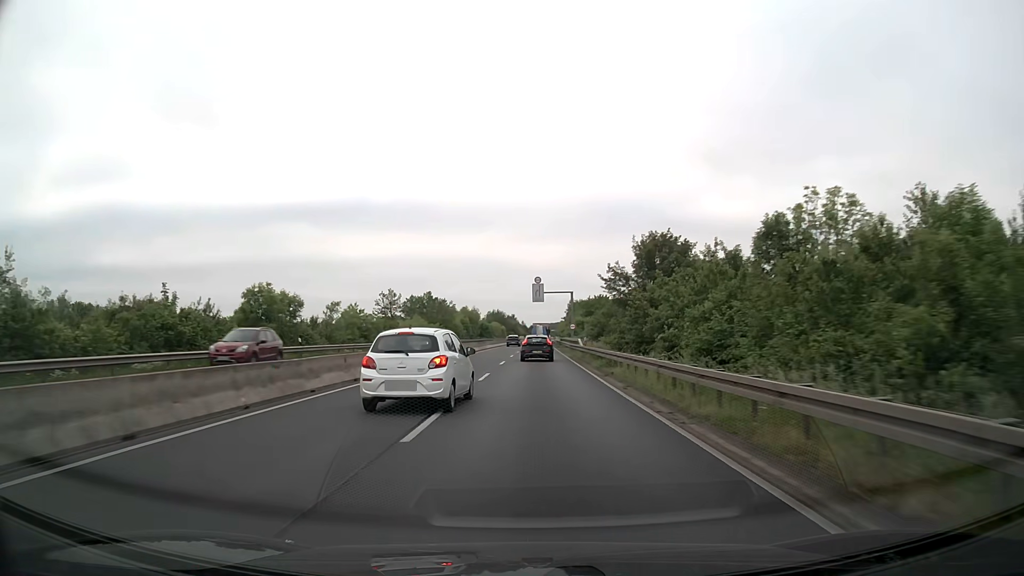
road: trunk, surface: asphalt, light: Day
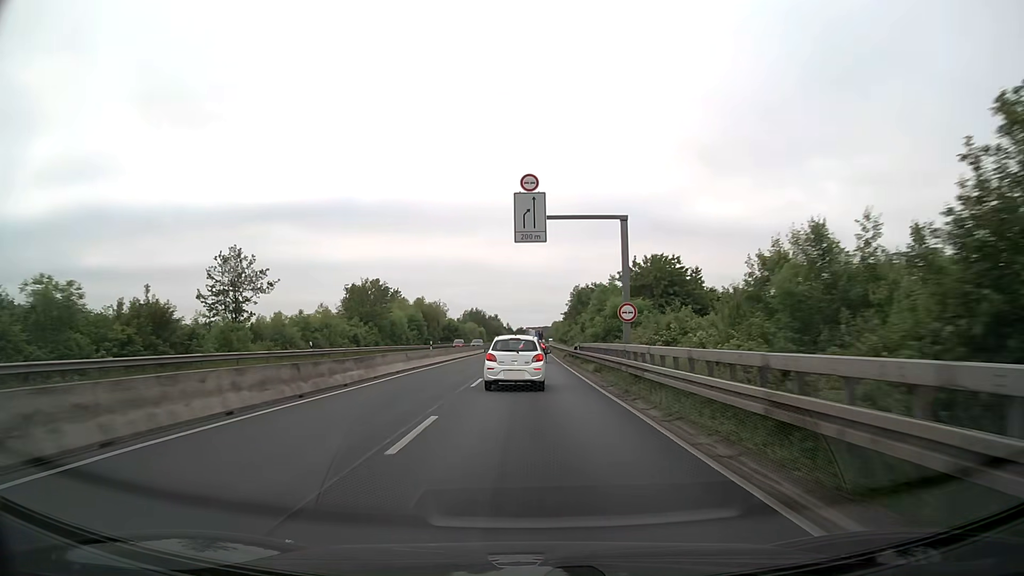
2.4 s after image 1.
(+0.6, +48.7) m; +1°
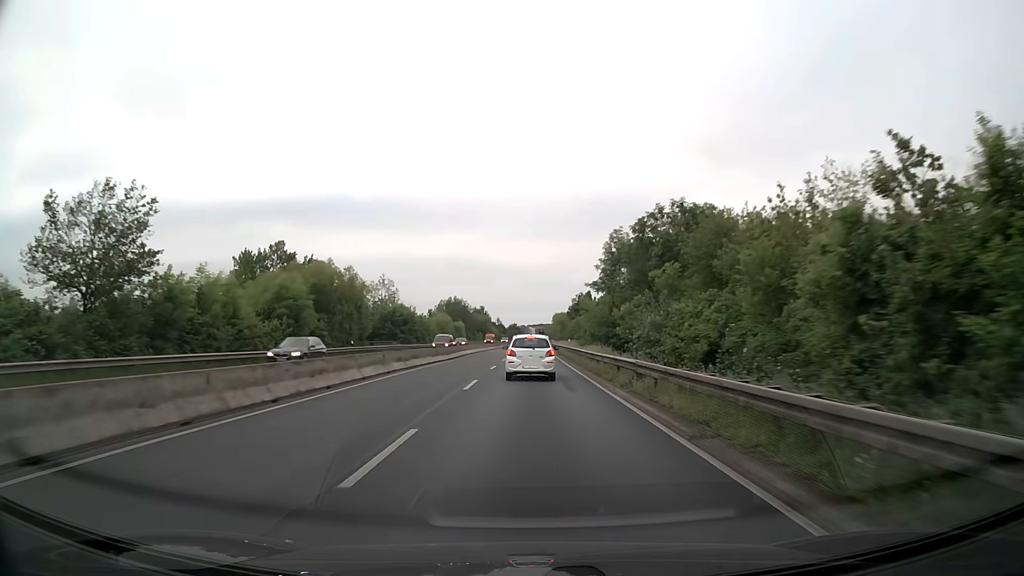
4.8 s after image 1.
(0.0, +50.1) m; 0°
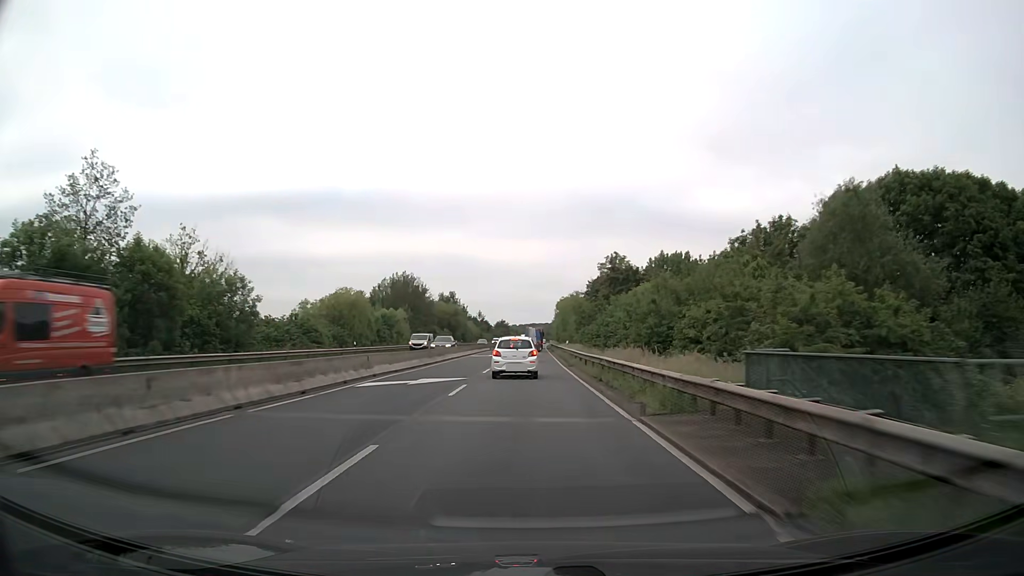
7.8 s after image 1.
(+0.7, +61.6) m; +1°
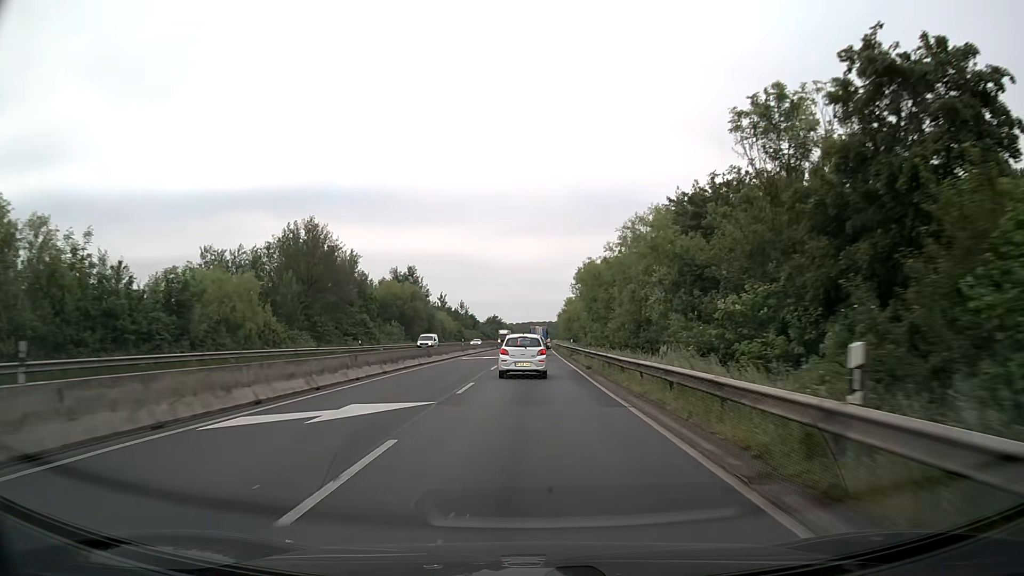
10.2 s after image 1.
(0.0, +47.6) m; 0°
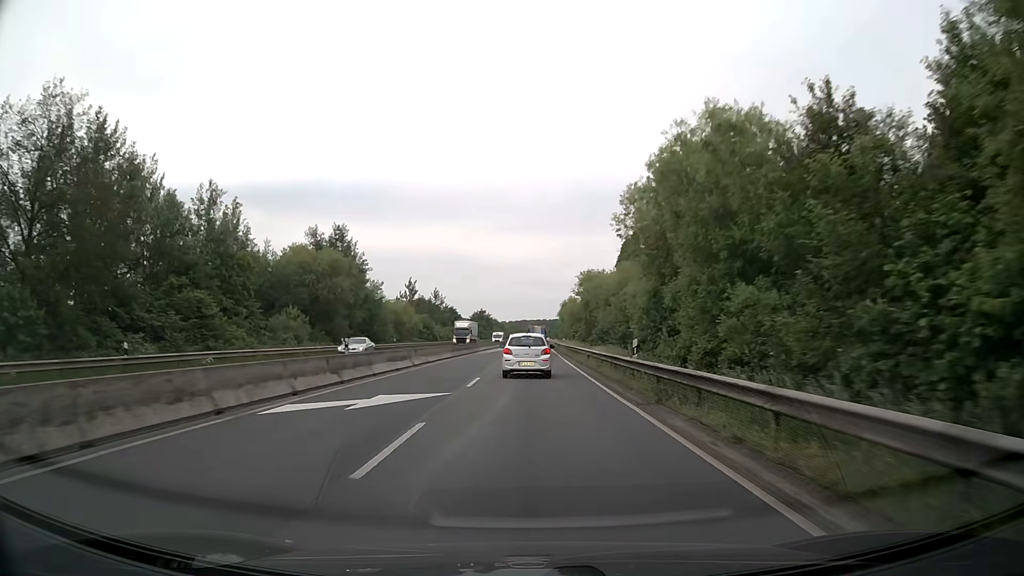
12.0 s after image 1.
(+0.1, +34.0) m; 0°
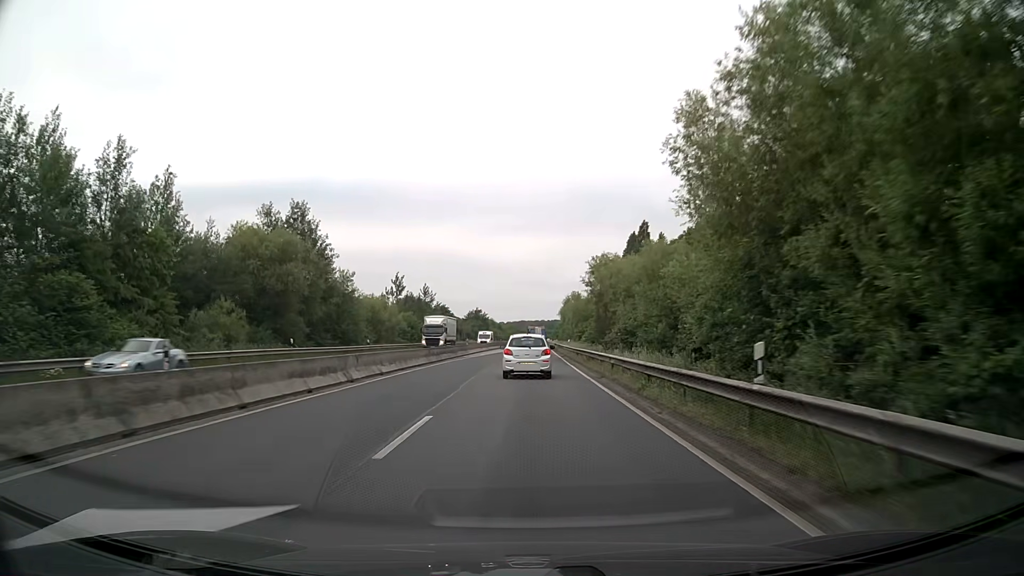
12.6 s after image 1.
(+0.1, +11.0) m; 0°
